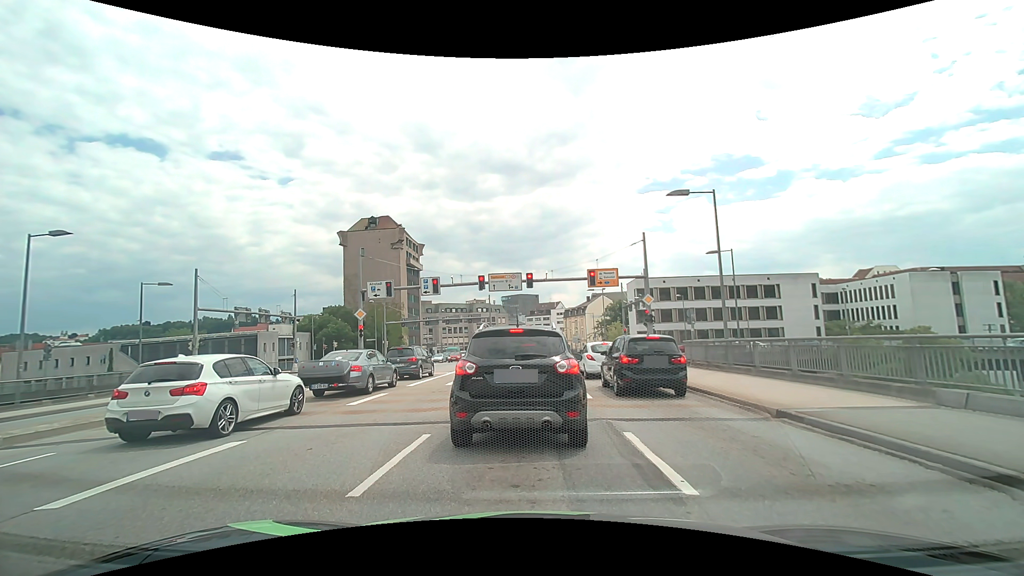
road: primary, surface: asphalt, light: Day
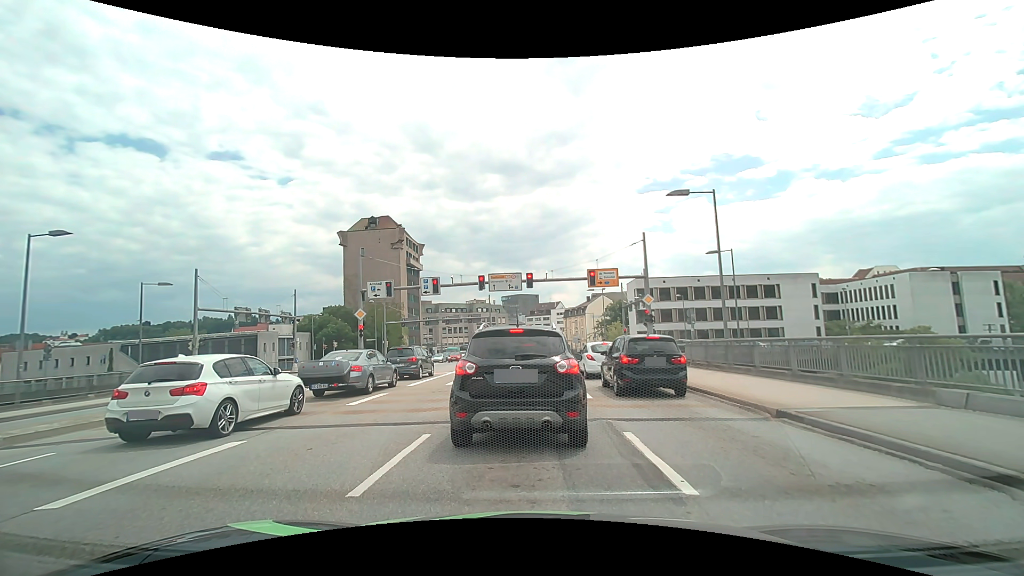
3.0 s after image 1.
(0.0, 0.0) m; 0°
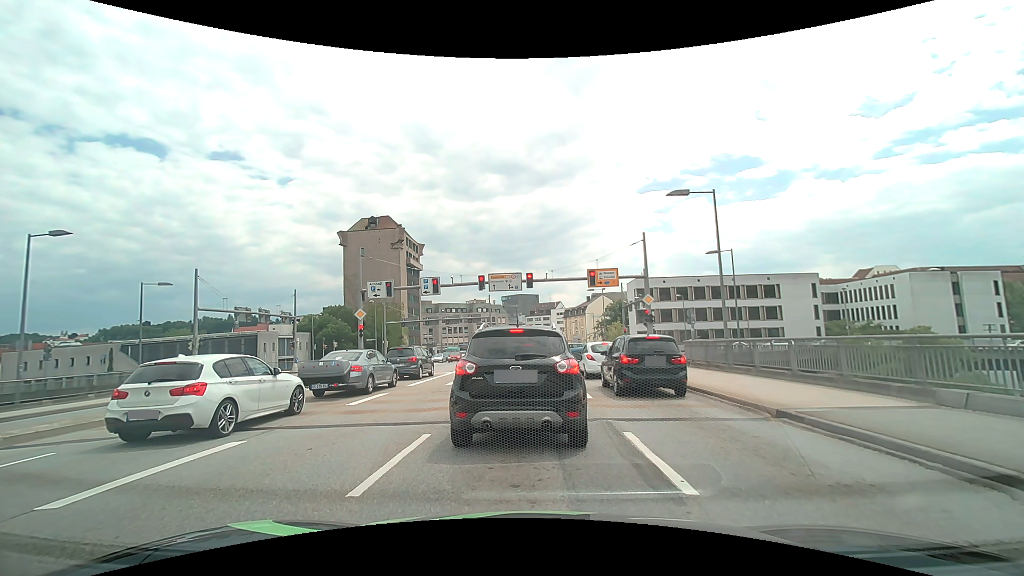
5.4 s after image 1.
(0.0, 0.0) m; 0°
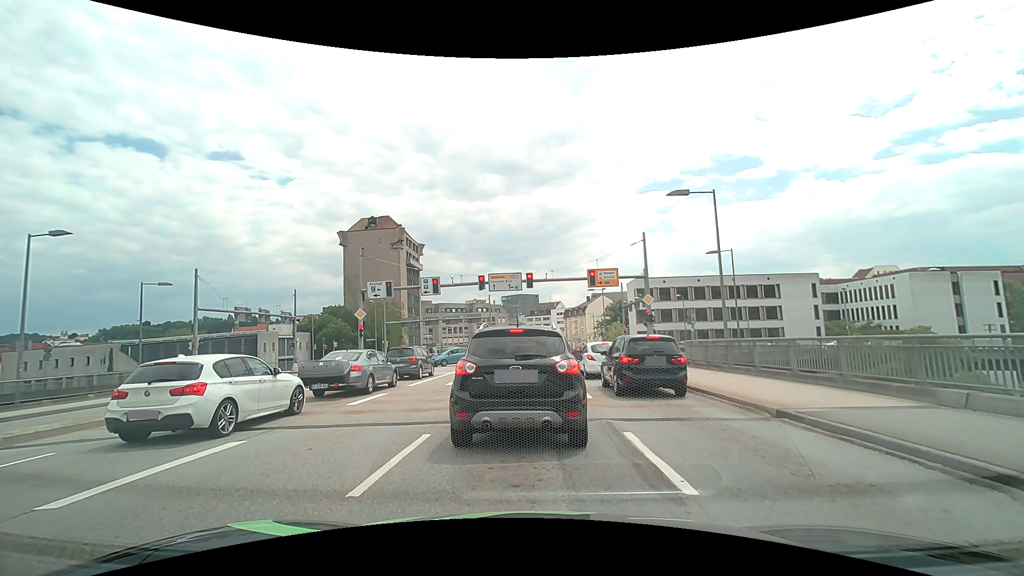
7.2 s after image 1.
(0.0, 0.0) m; 0°
(0, +10) (0, +20) (0, +30) (0, +40) (+1, +50) (+1, +60) (+1, +70) (+1, +80) (+1, +90) (+1, +100) m
